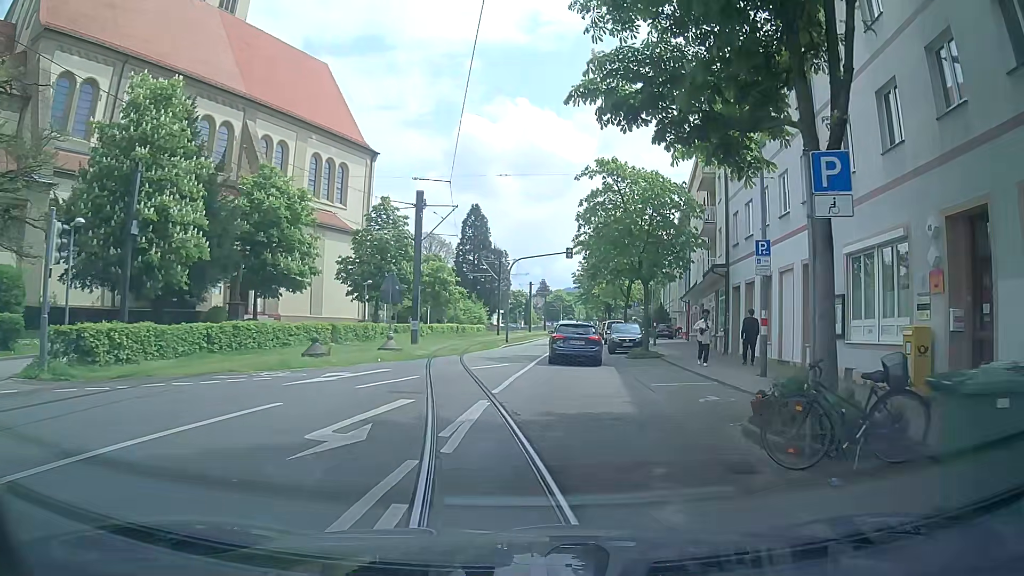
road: residential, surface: asphalt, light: Day
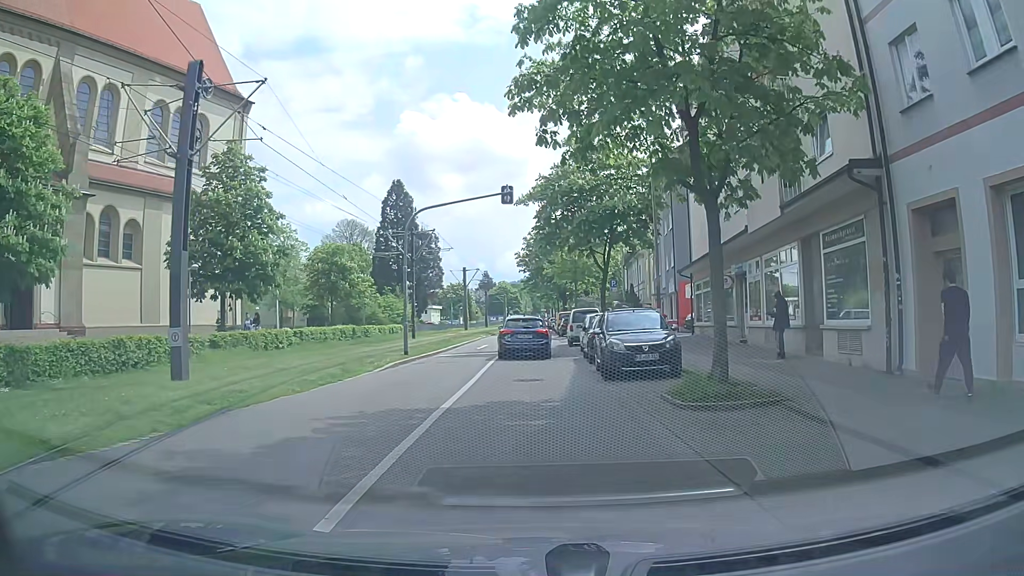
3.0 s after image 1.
(+1.1, +18.5) m; +5°
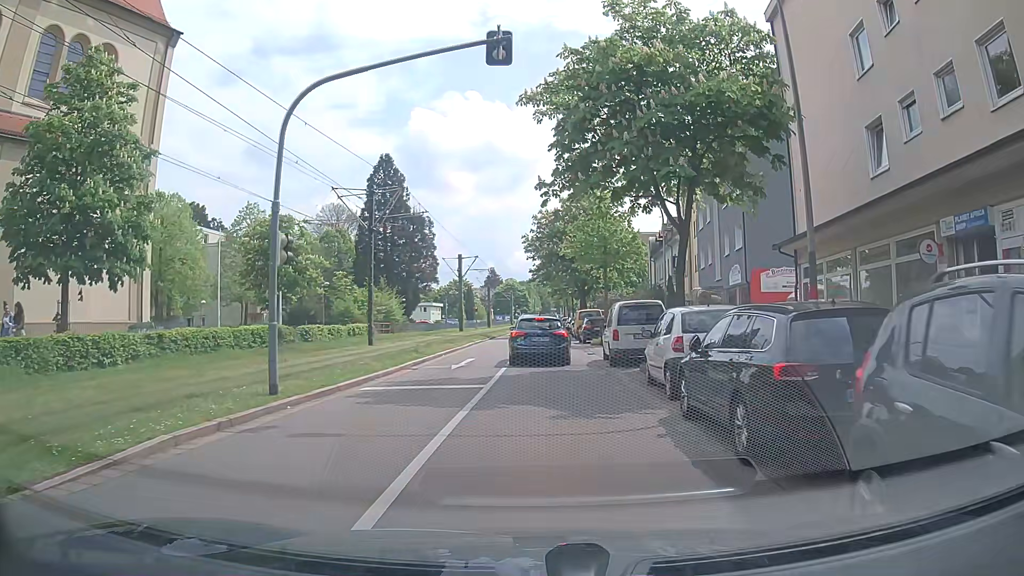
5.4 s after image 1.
(-0.2, +14.1) m; -1°
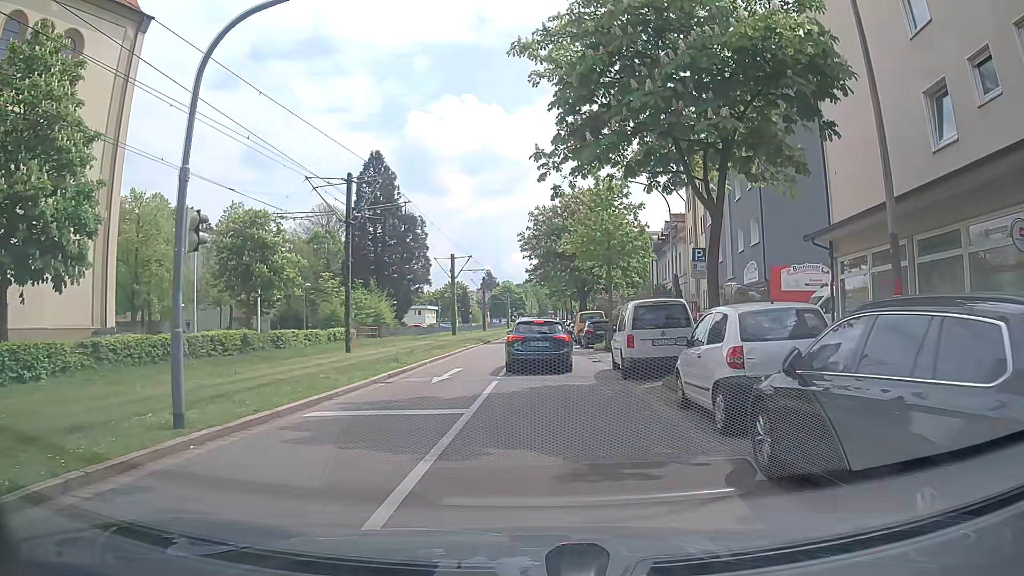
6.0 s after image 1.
(+0.1, +3.3) m; 0°
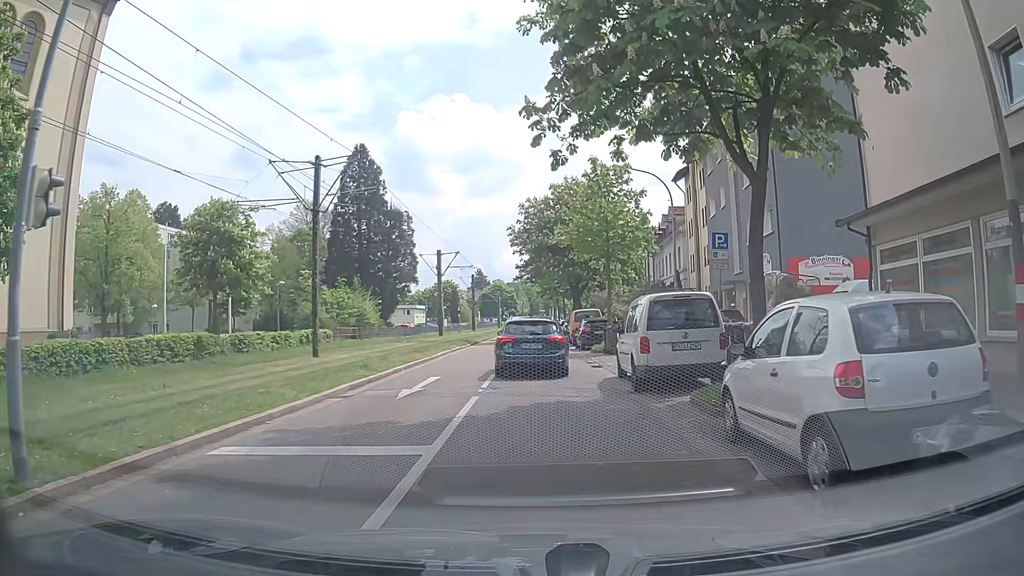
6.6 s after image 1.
(+0.1, +3.1) m; +2°
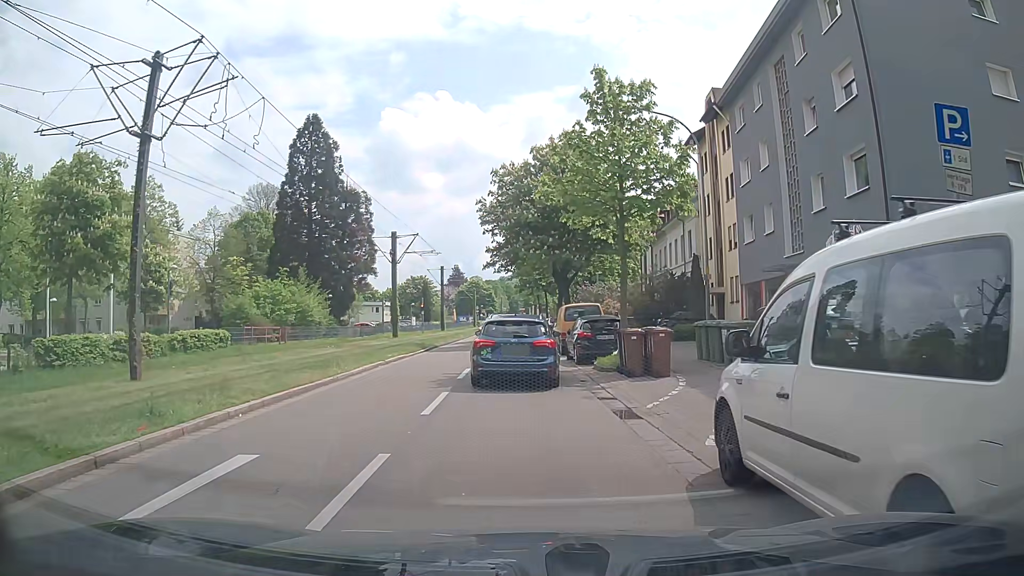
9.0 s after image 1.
(+0.1, +10.5) m; +2°
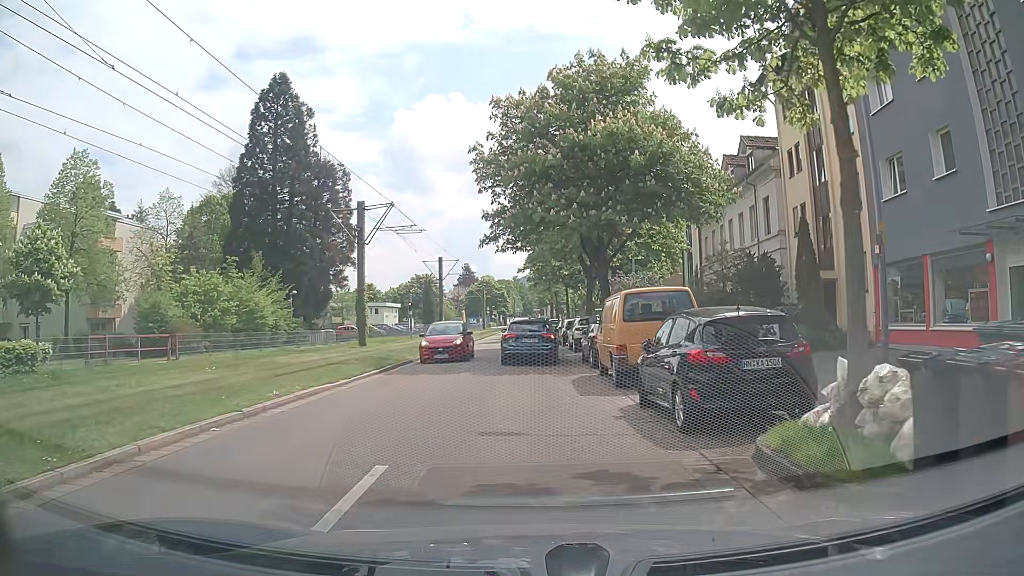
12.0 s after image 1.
(-0.3, +12.7) m; -1°
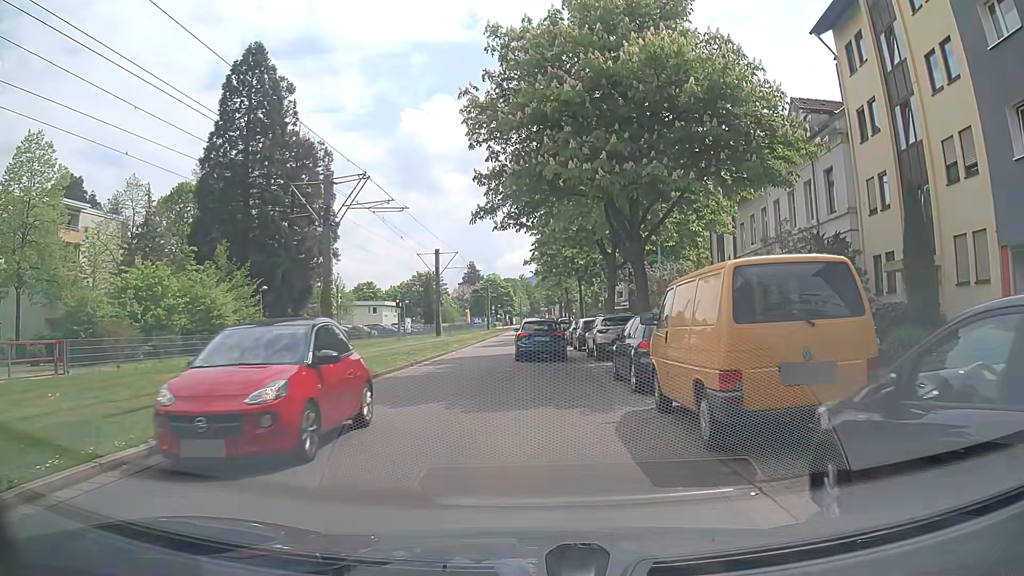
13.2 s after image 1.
(-0.2, +6.7) m; -2°
(0, +10) (0, +20) (0, +30) (0, +40) (0, +50) (0, +60) (0, +70) (0, +80) (+1, +90) (+1, +100) m
